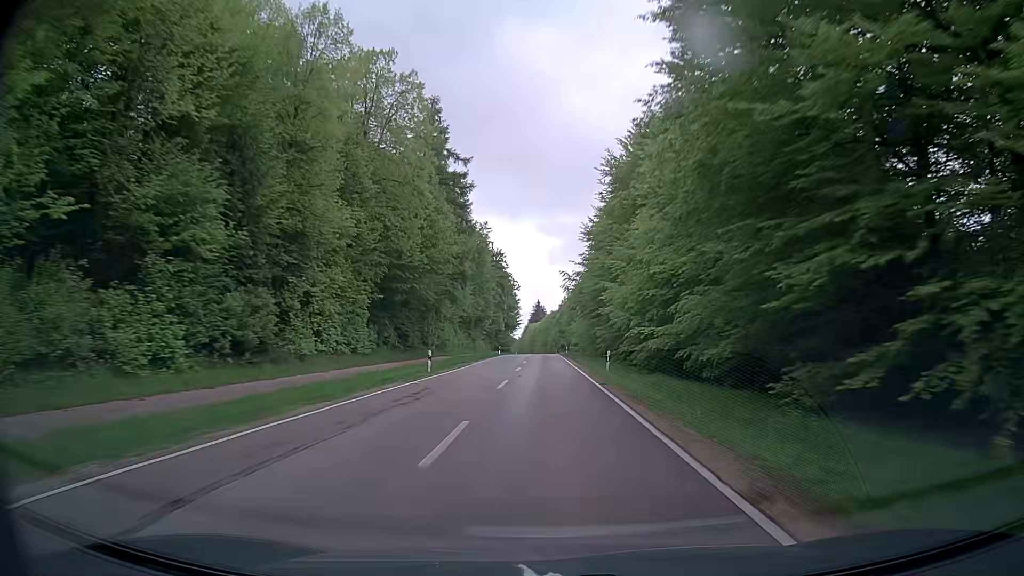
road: secondary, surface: asphalt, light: Day
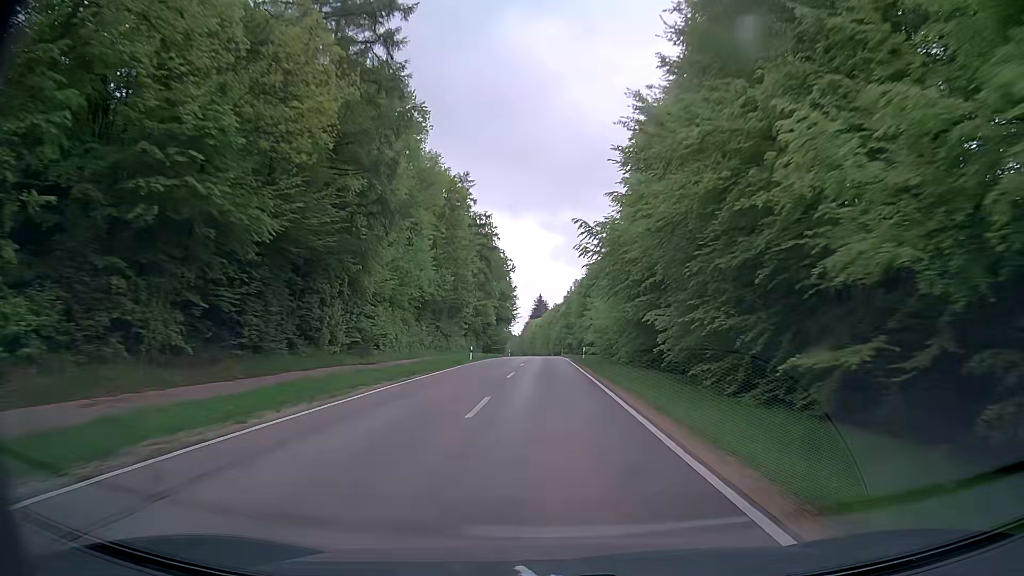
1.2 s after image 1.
(+0.2, +31.9) m; 0°
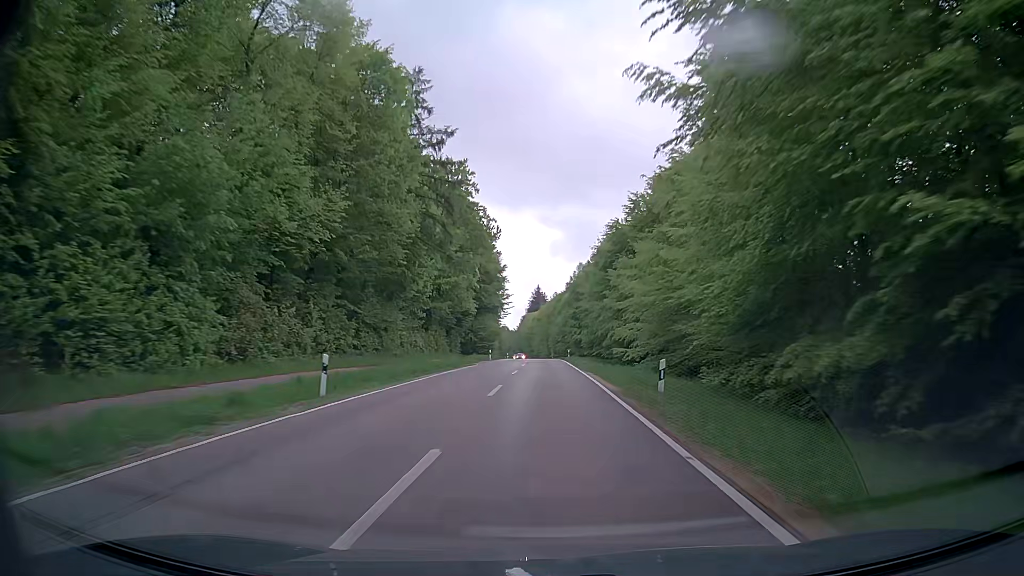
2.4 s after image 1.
(+0.2, +31.6) m; +1°
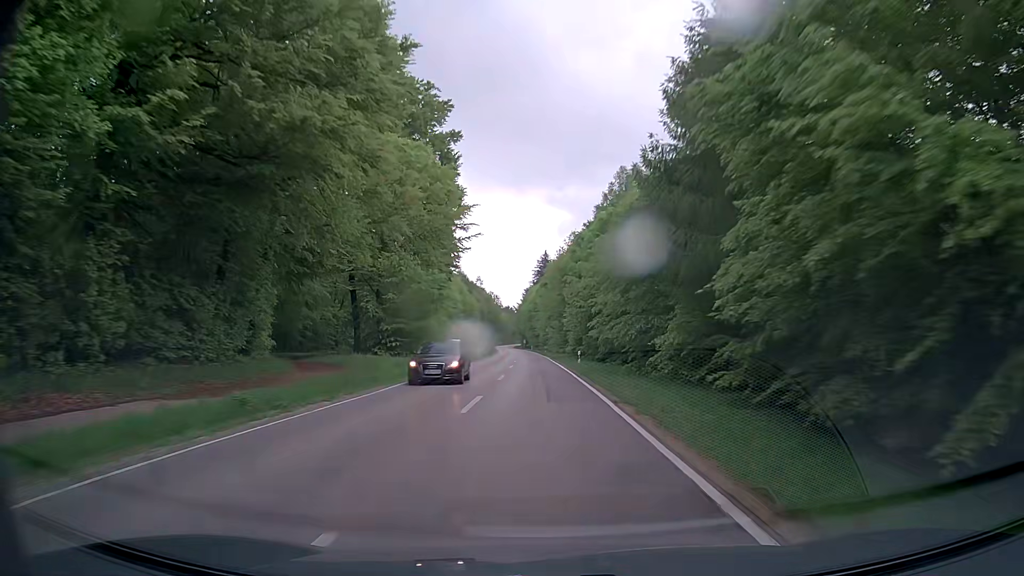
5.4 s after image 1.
(-0.3, +75.8) m; 0°
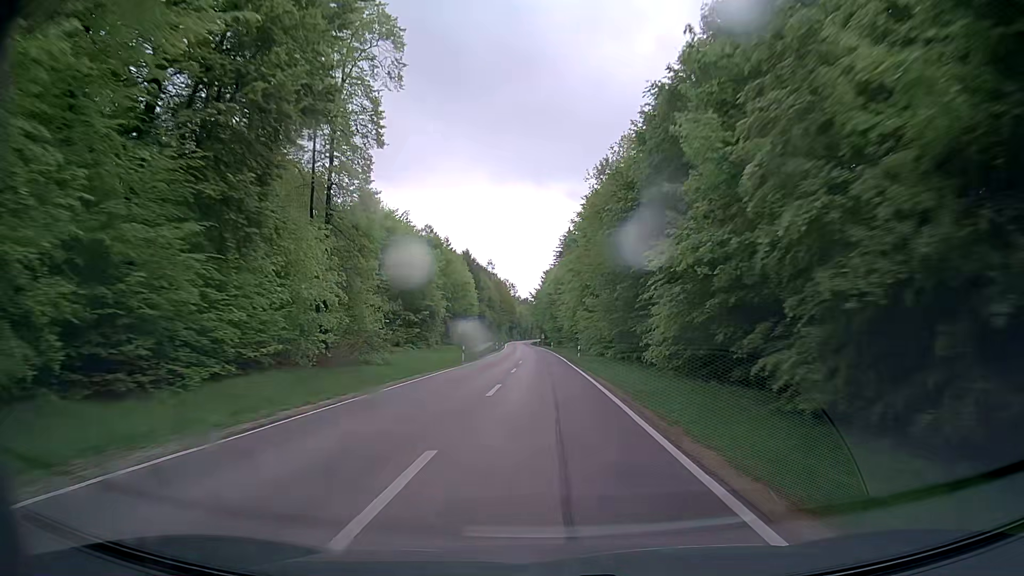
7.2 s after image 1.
(-1.0, +44.8) m; -2°
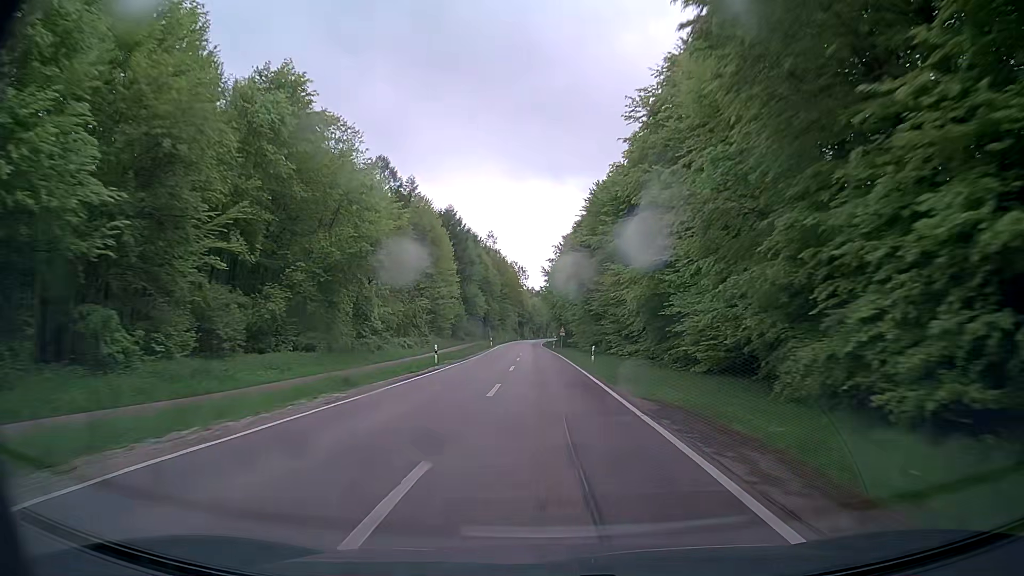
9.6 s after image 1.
(-0.7, +61.3) m; -2°
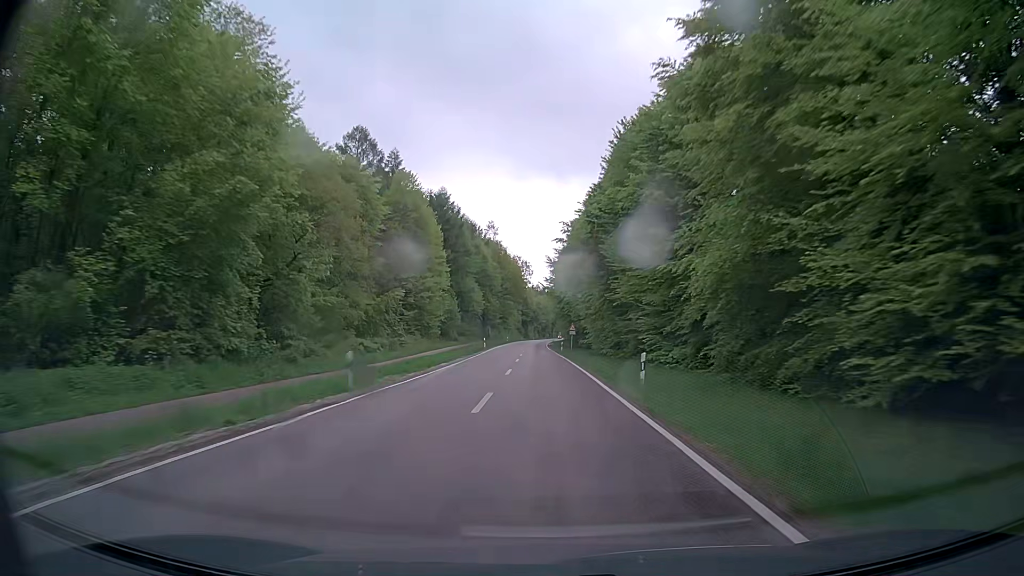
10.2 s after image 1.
(0.0, +15.6) m; +1°
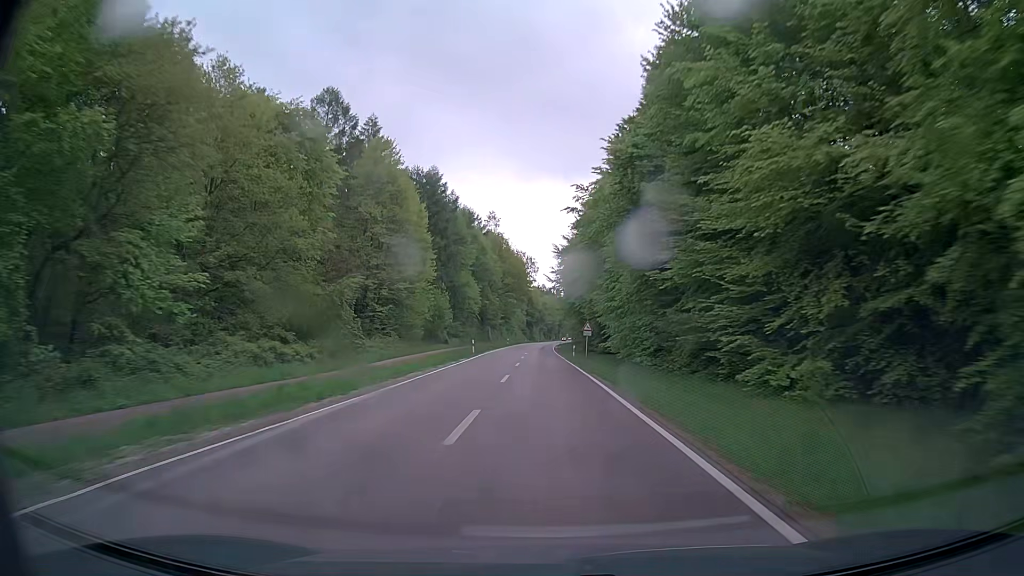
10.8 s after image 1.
(-0.3, +15.5) m; -1°
(0, +10) (0, +20) (0, +30) (0, +40) (-1, +50) (-1, +60) (-1, +70) (-1, +80) (-1, +90) (-1, +100) m
